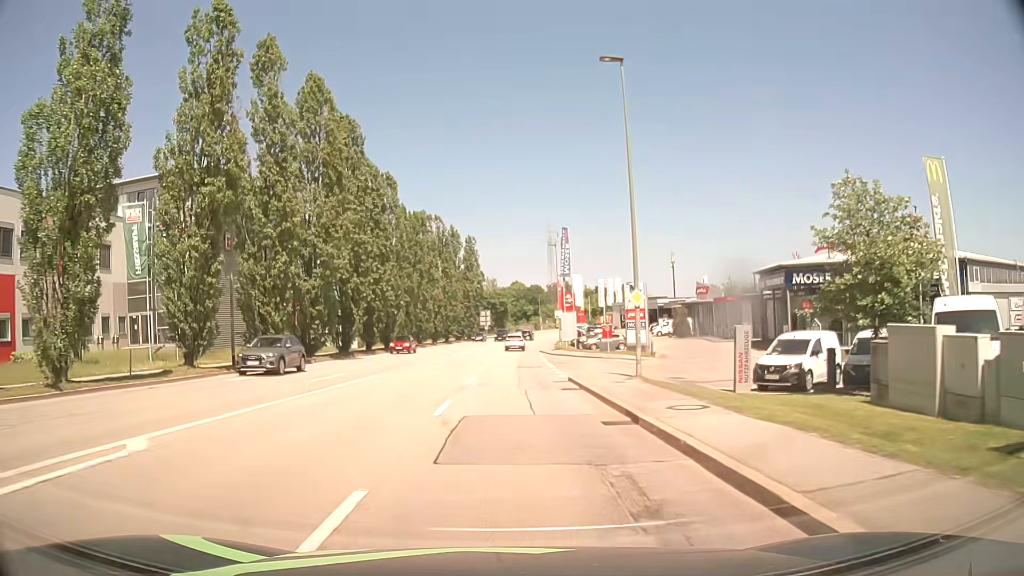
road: tertiary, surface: asphalt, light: Day
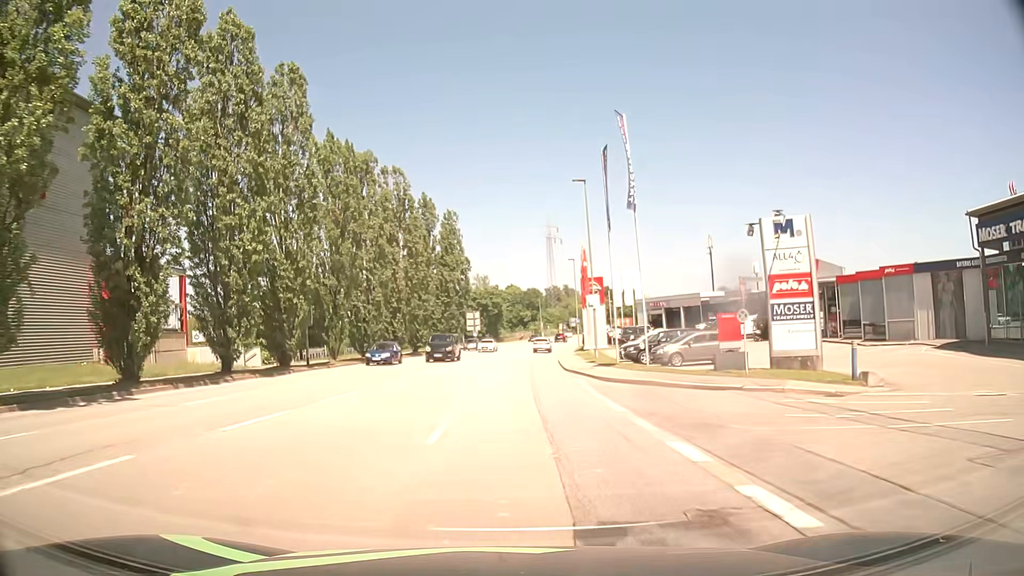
(0.0, +29.8) m; +1°
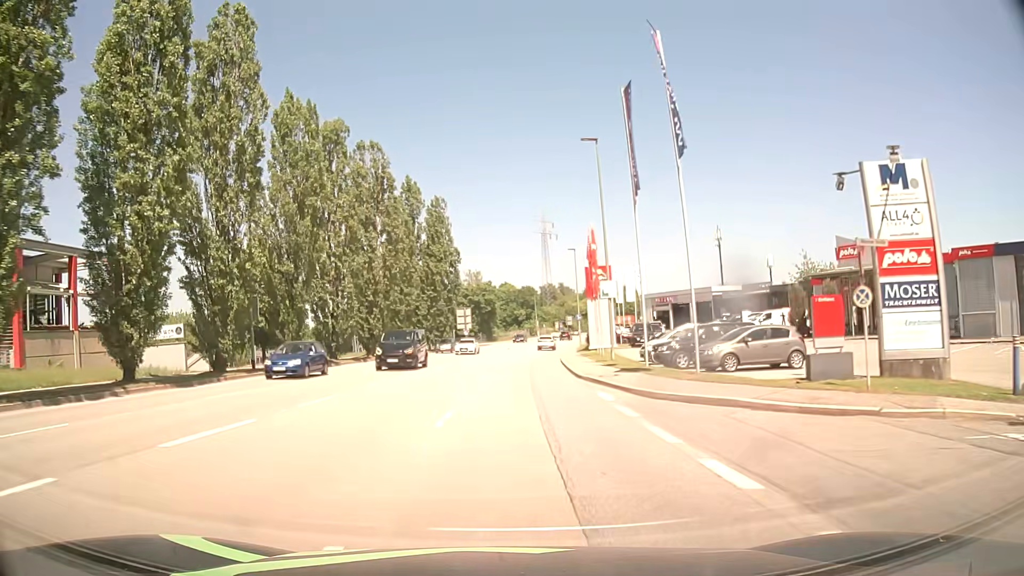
(0.0, +7.9) m; 0°
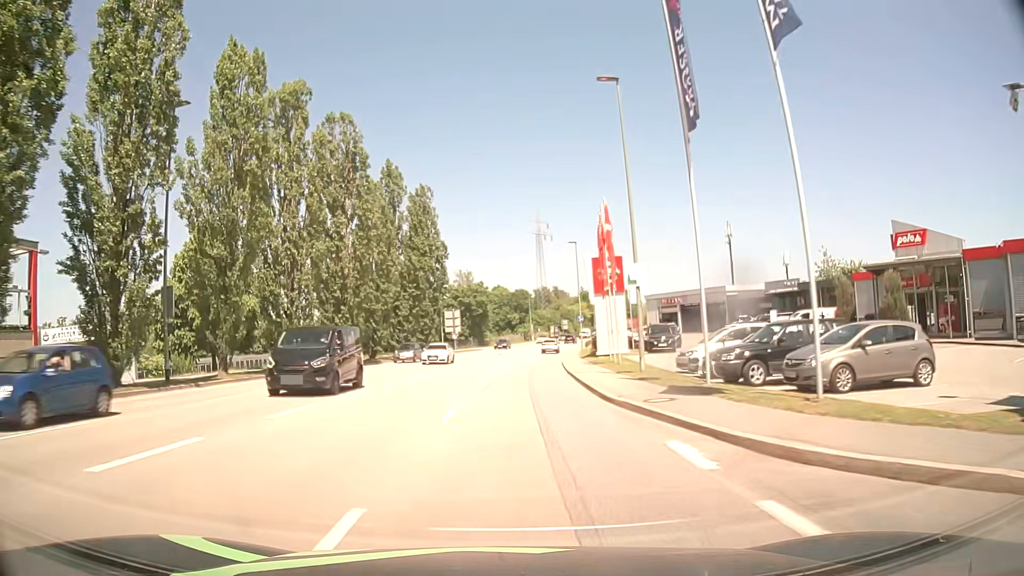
(0.0, +8.1) m; +1°
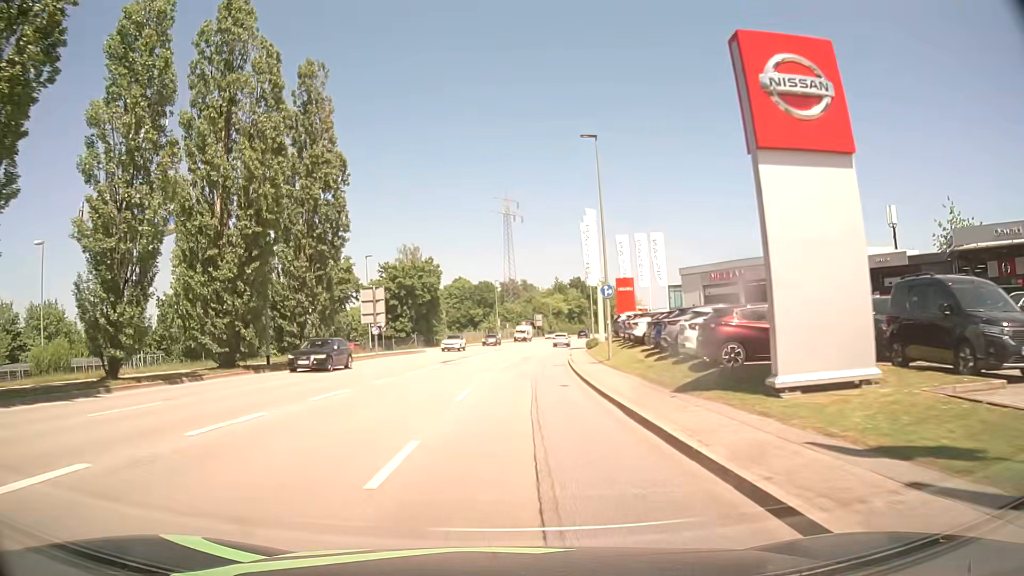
(+0.6, +32.7) m; +2°
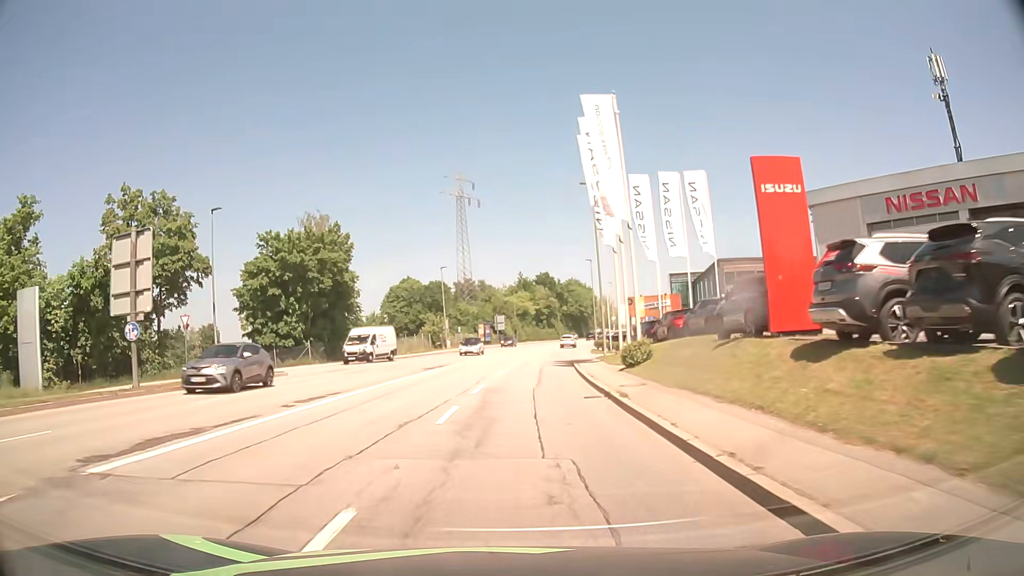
(+1.1, +31.0) m; +4°
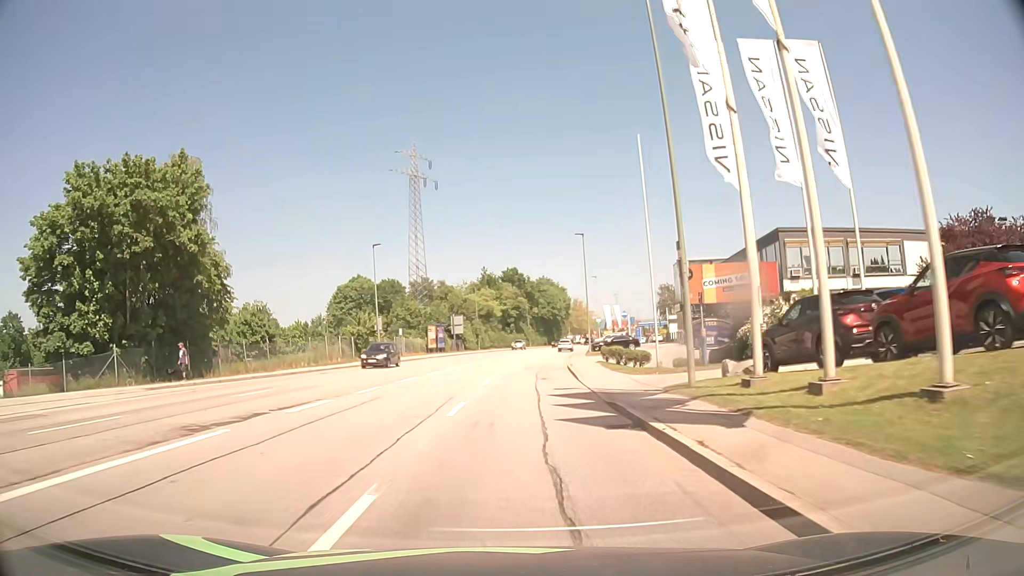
(+0.4, +24.0) m; +3°
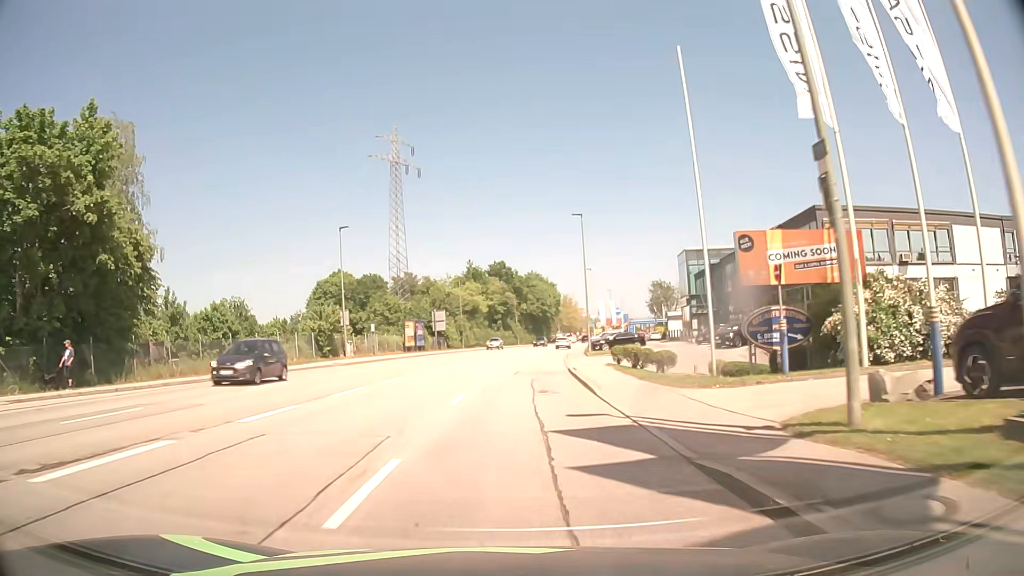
(+0.1, +8.1) m; +1°
(0, +10) (0, +20) (+1, +30) (+1, +40) (+2, +50) (+3, +60) (+4, +70) (+6, +80) (+7, +90) (+9, +99) m
